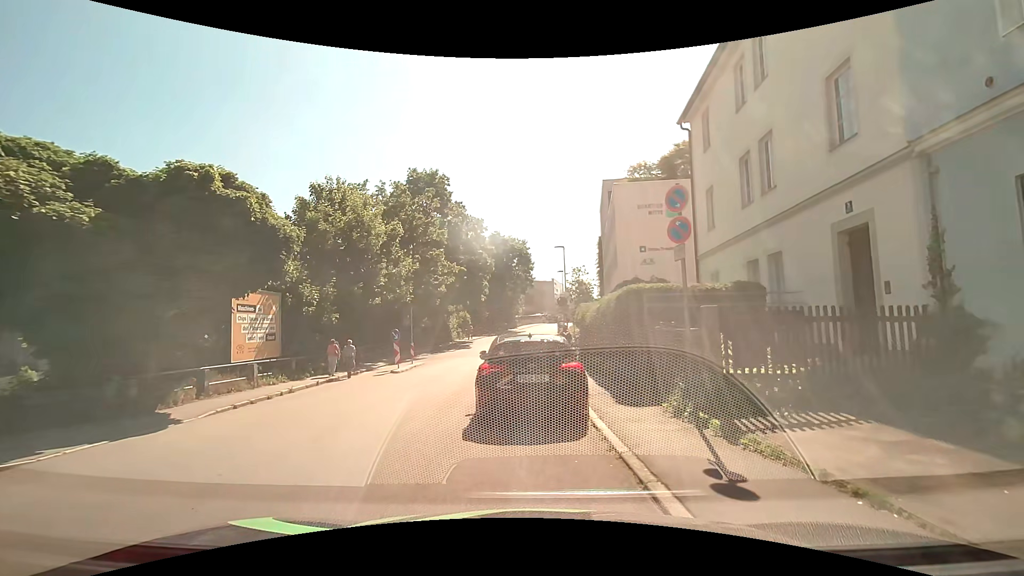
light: Day
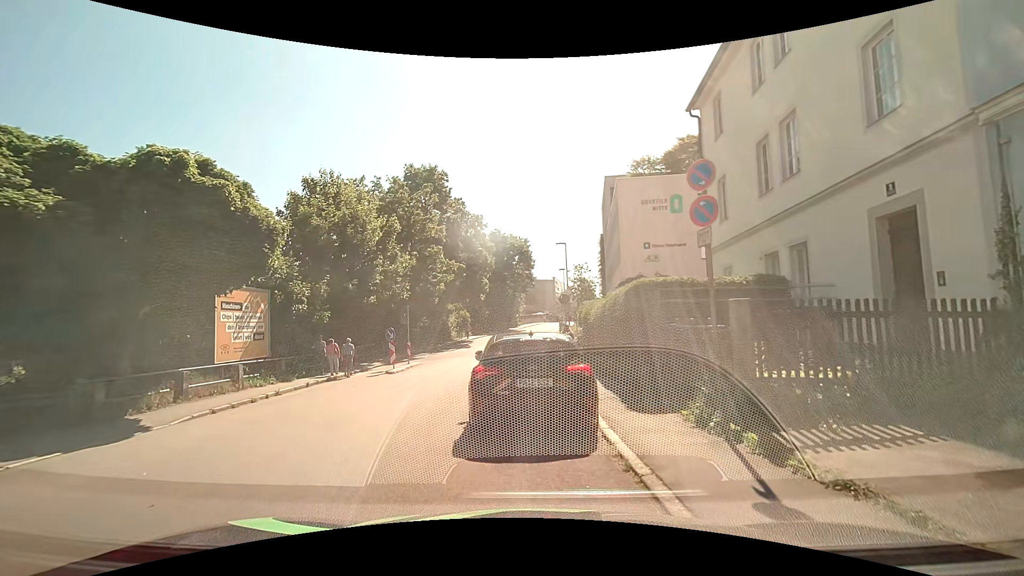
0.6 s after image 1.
(0.0, +1.0) m; -2°
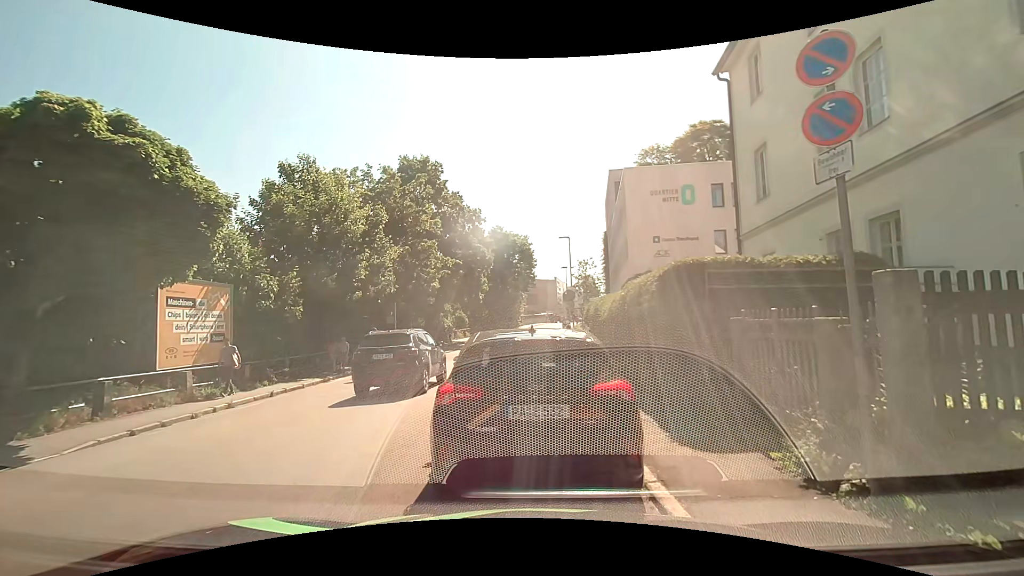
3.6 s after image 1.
(0.0, +2.6) m; 0°
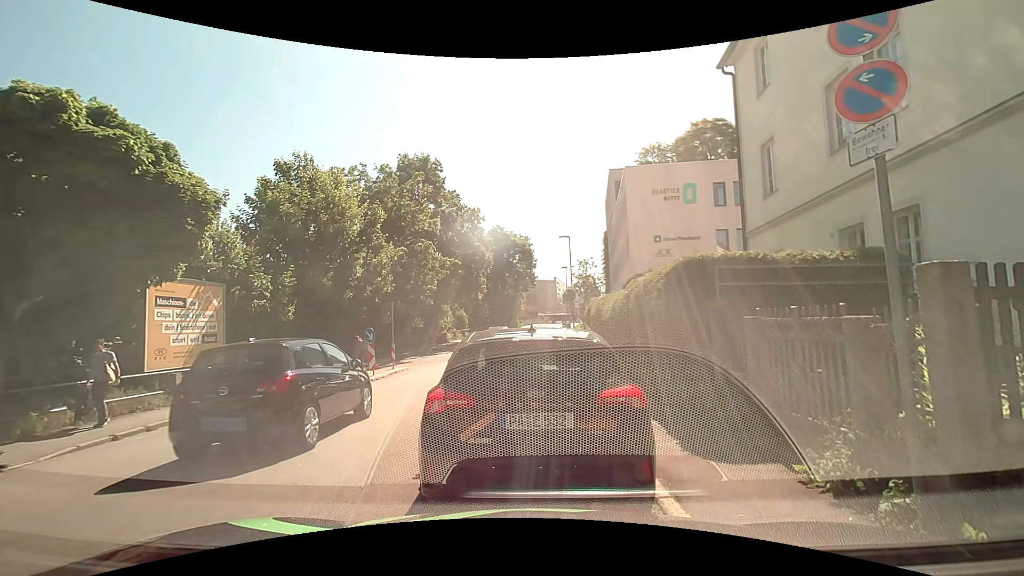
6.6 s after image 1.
(0.0, +0.5) m; 0°
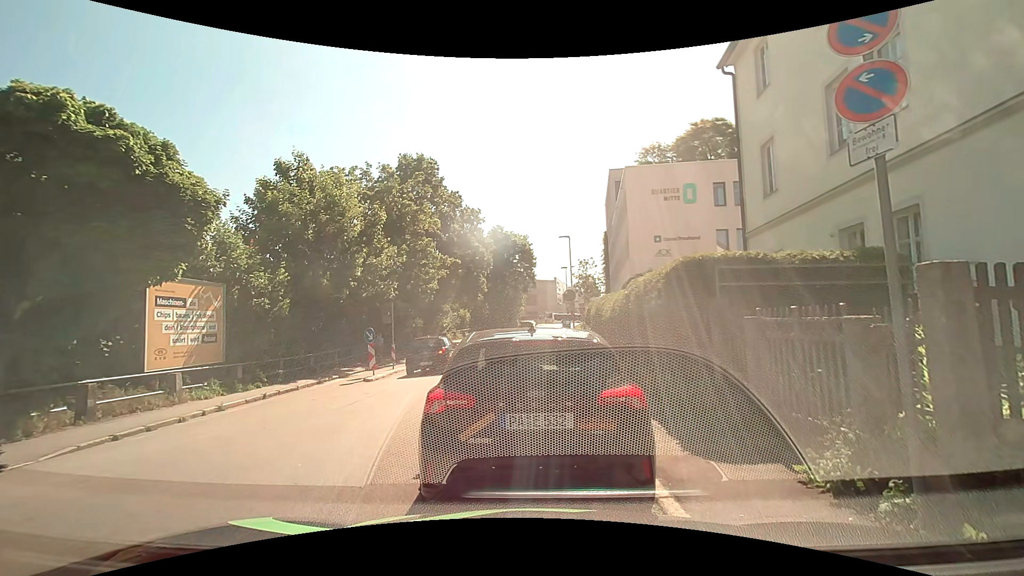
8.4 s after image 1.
(0.0, 0.0) m; 0°
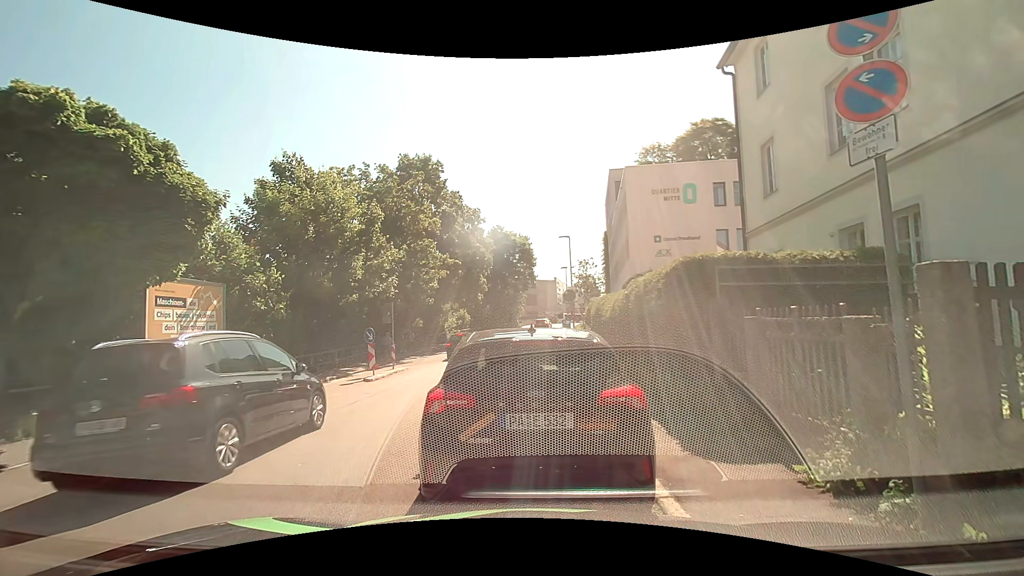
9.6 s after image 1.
(0.0, 0.0) m; 0°
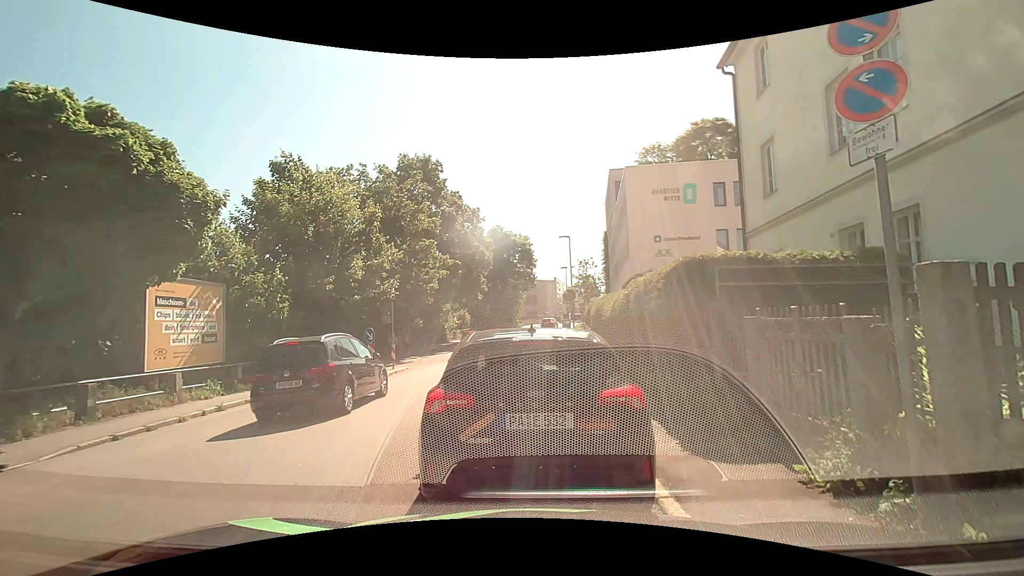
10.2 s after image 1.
(0.0, 0.0) m; 0°
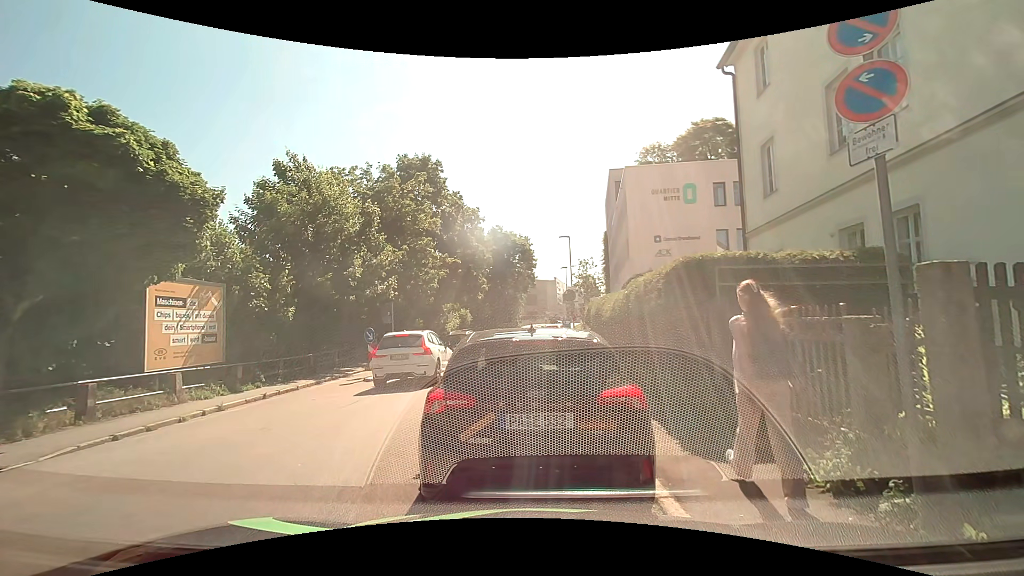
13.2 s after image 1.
(0.0, 0.0) m; 0°
